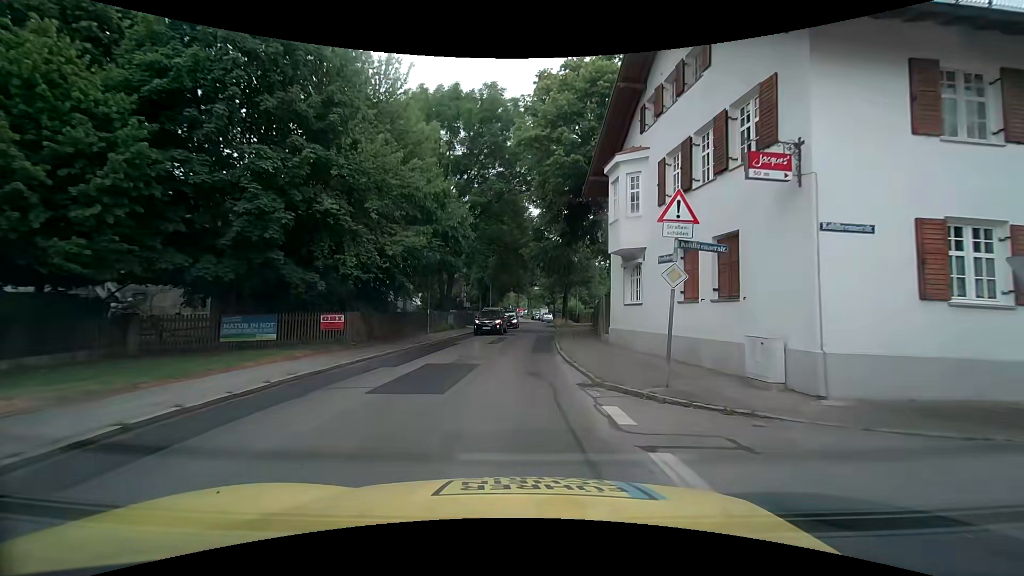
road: tertiary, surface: asphalt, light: Day
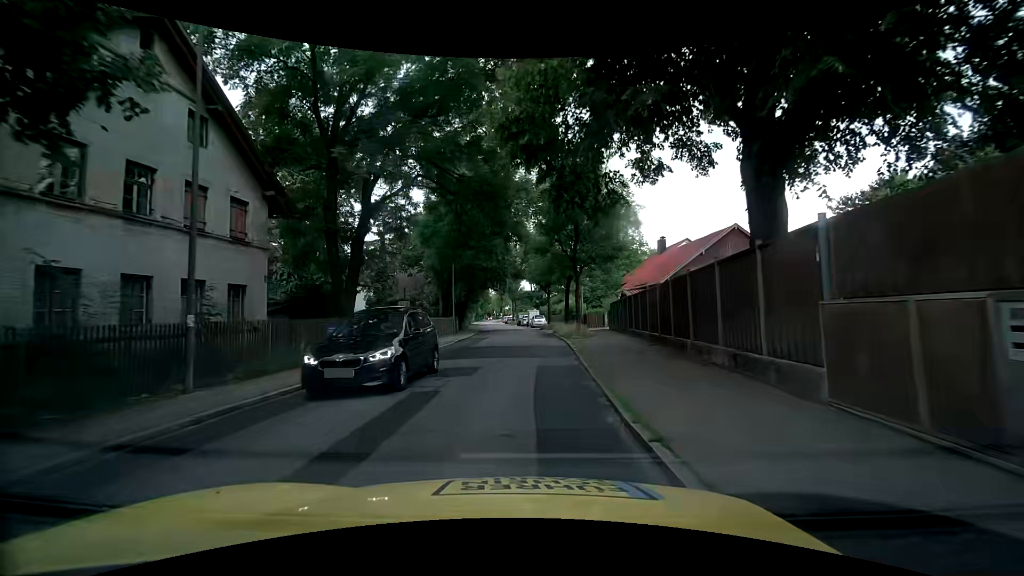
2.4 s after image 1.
(+0.2, +20.6) m; +2°
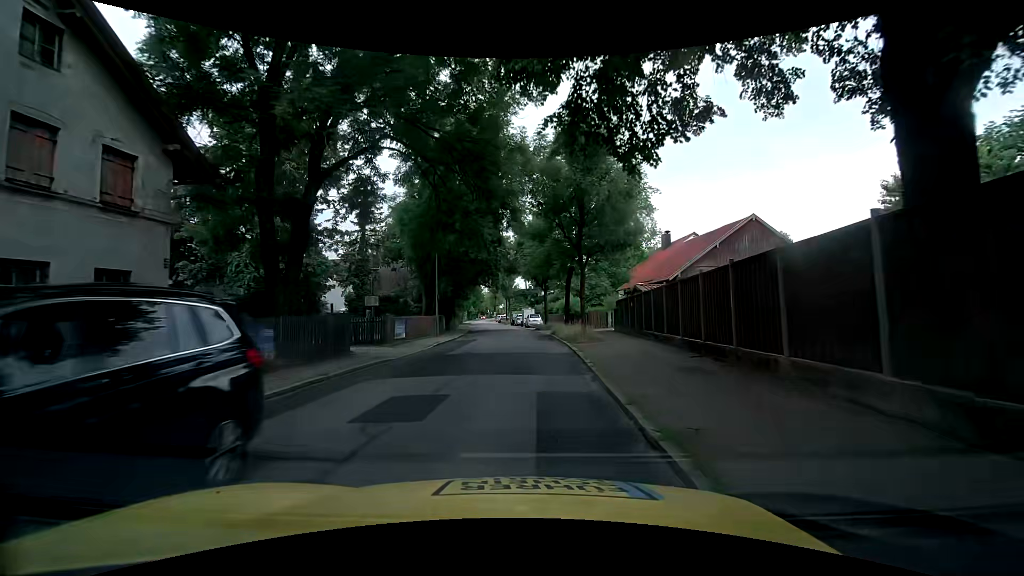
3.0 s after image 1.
(0.0, +5.0) m; 0°
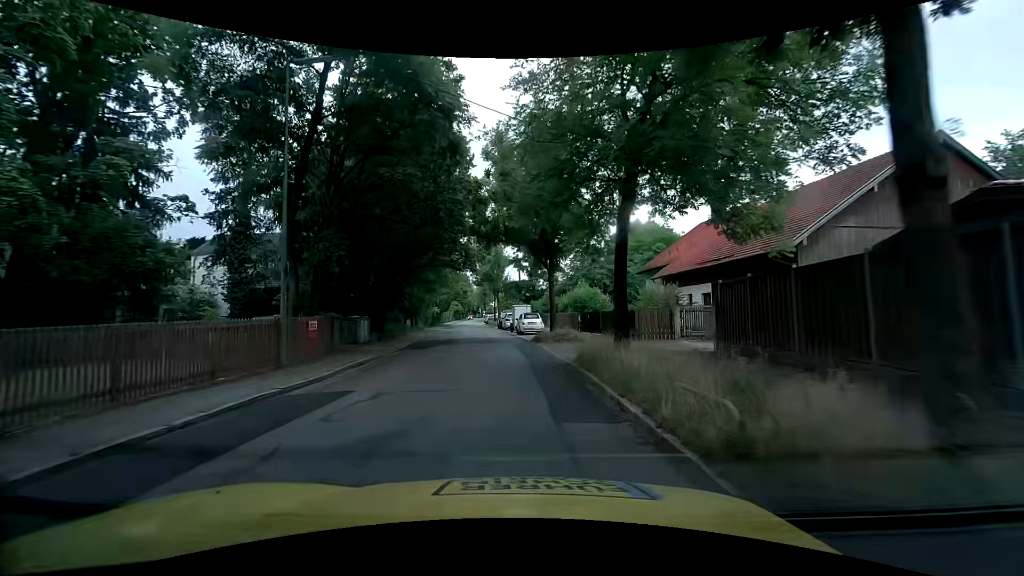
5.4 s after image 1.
(+0.5, +20.3) m; 0°
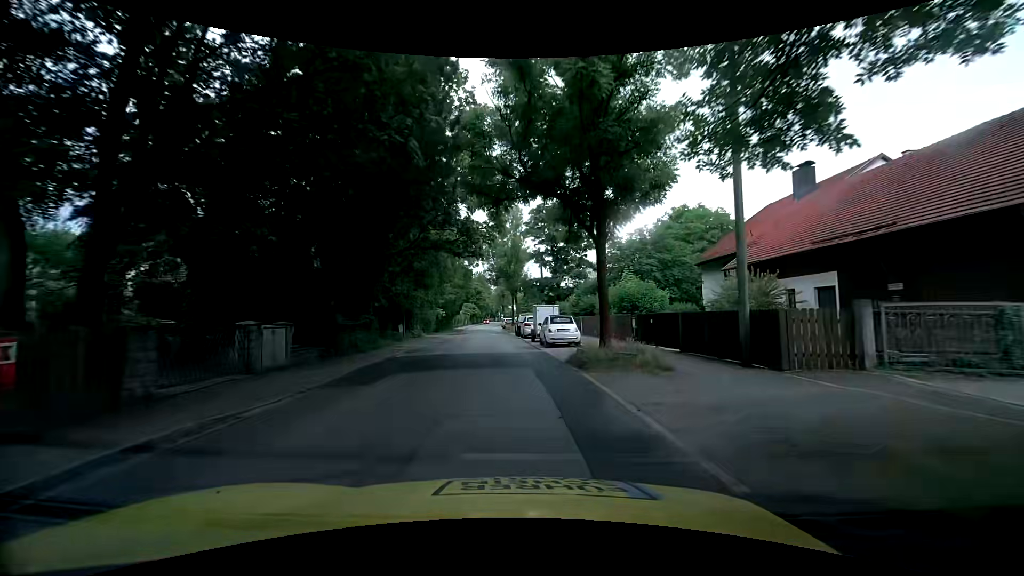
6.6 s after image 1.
(-0.1, +10.6) m; -3°
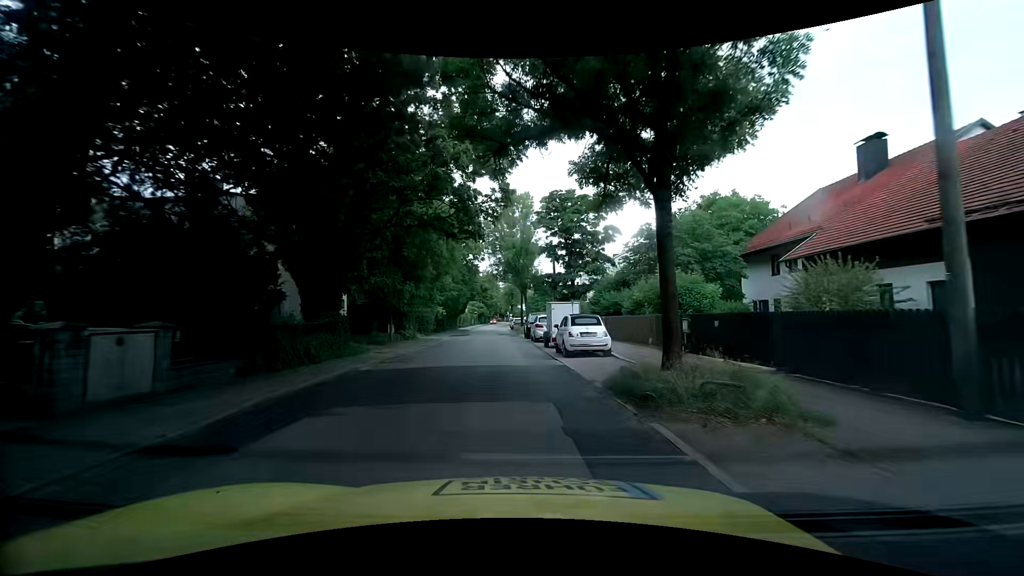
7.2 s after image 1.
(0.0, +5.6) m; +1°
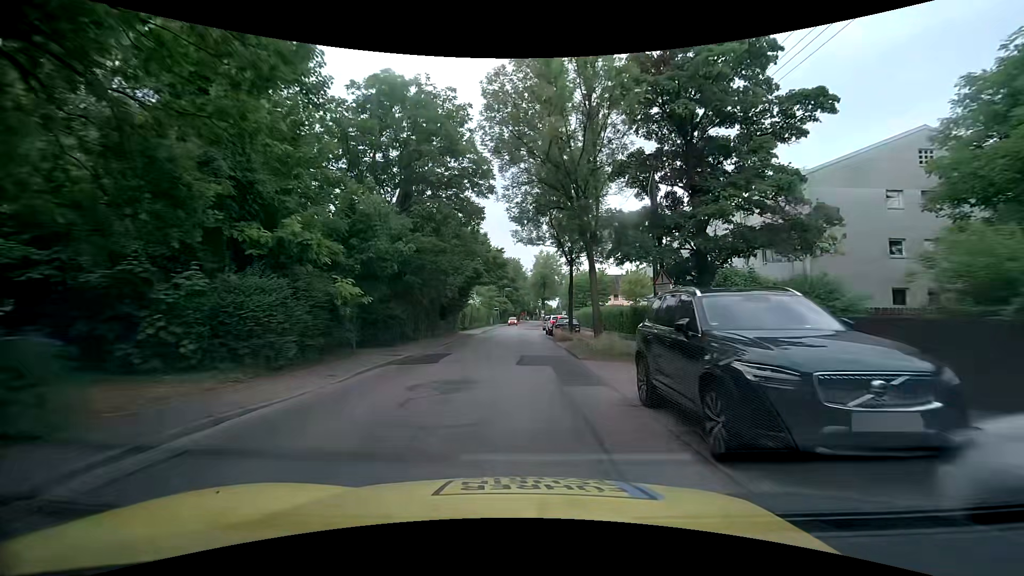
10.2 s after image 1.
(-2.0, +29.1) m; -5°
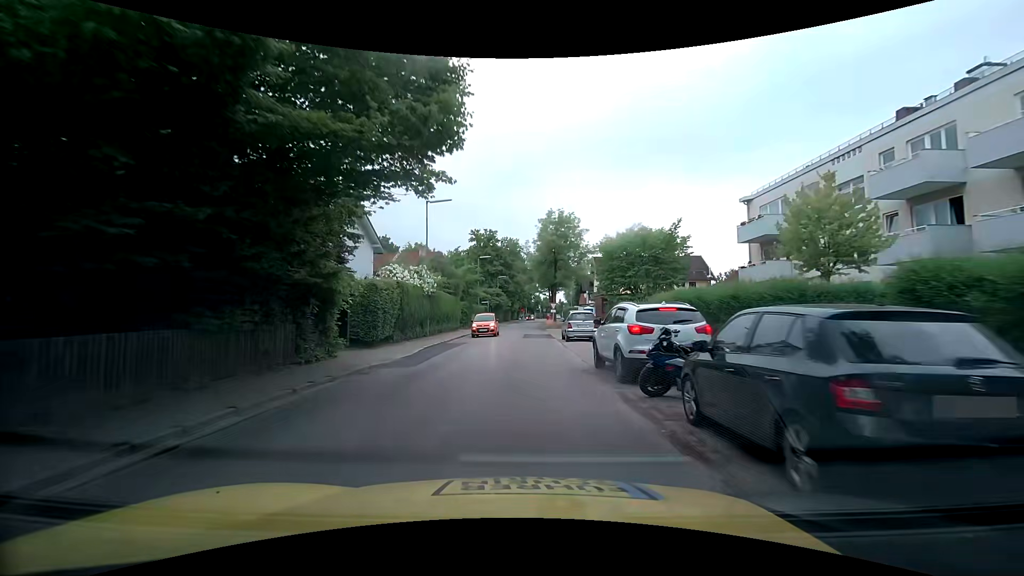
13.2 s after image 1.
(+0.4, +29.5) m; +1°
(0, +10) (0, +20) (0, +30) (0, +40) (+1, +50) (+1, +60) (+1, +70) (+2, +80) (+2, +90) (+2, +100) m
